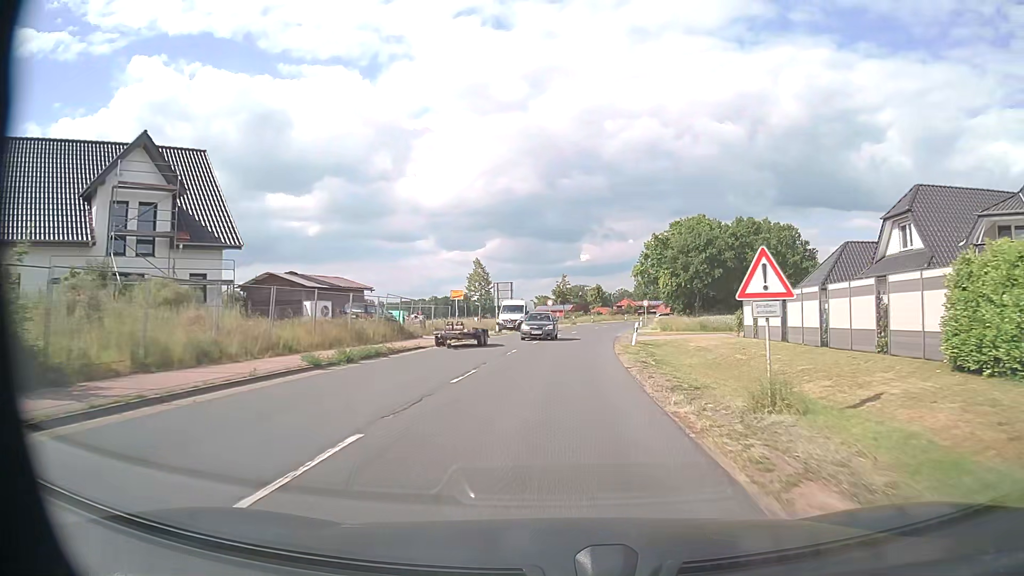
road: secondary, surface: asphalt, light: Day
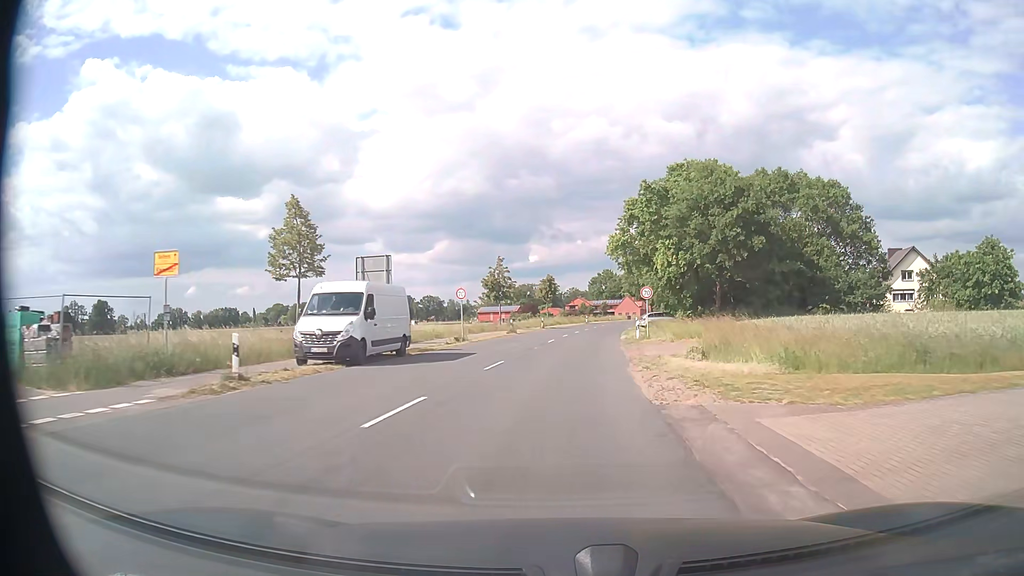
(+1.4, +32.2) m; +4°
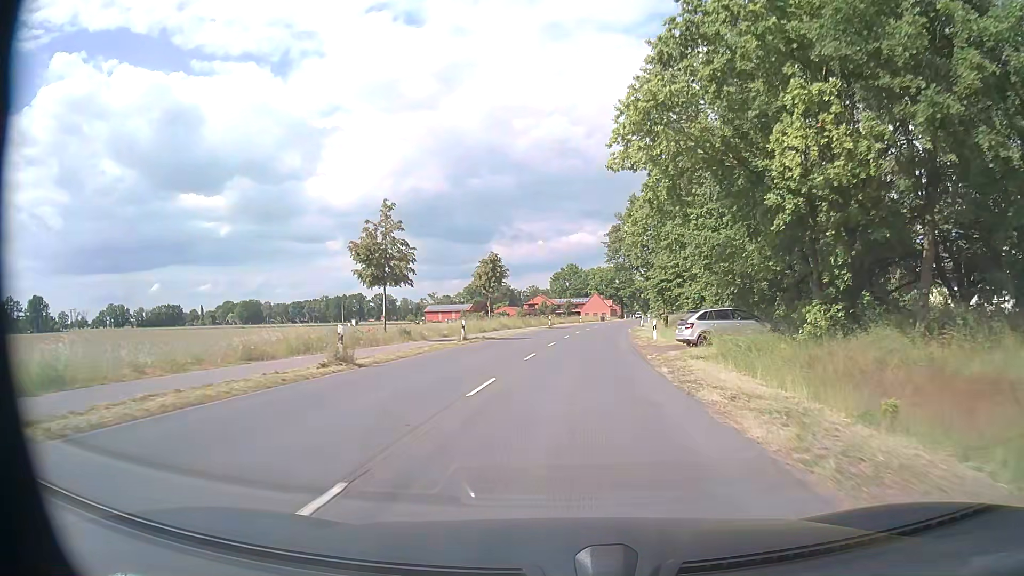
(+1.1, +32.8) m; +4°
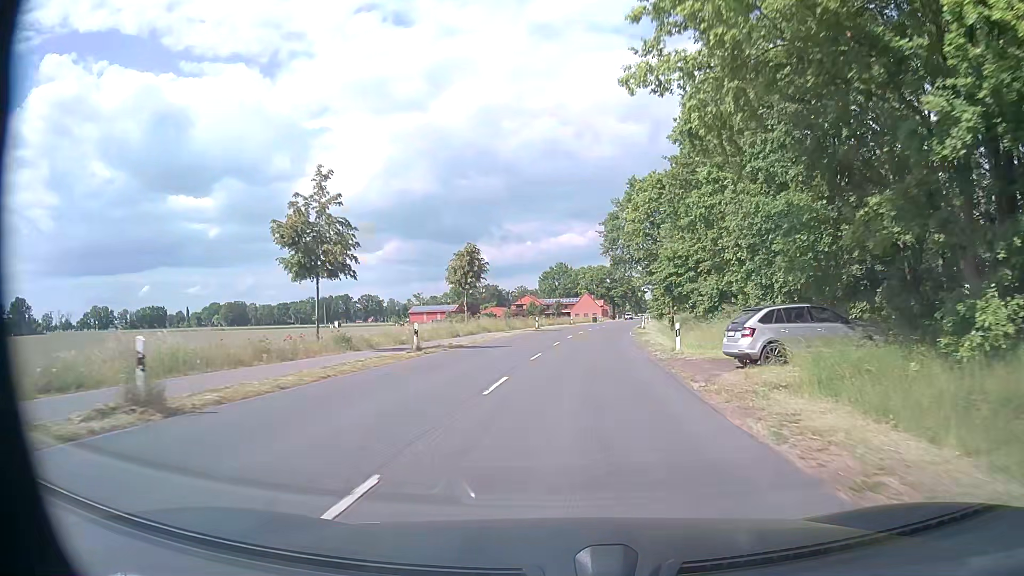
(0.0, +8.7) m; +1°
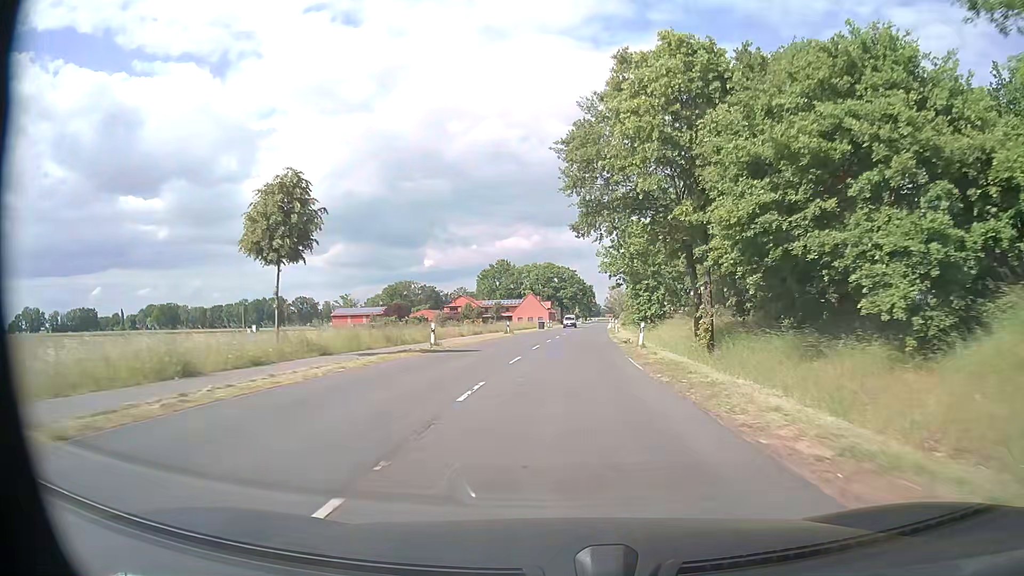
(+1.1, +28.1) m; +5°
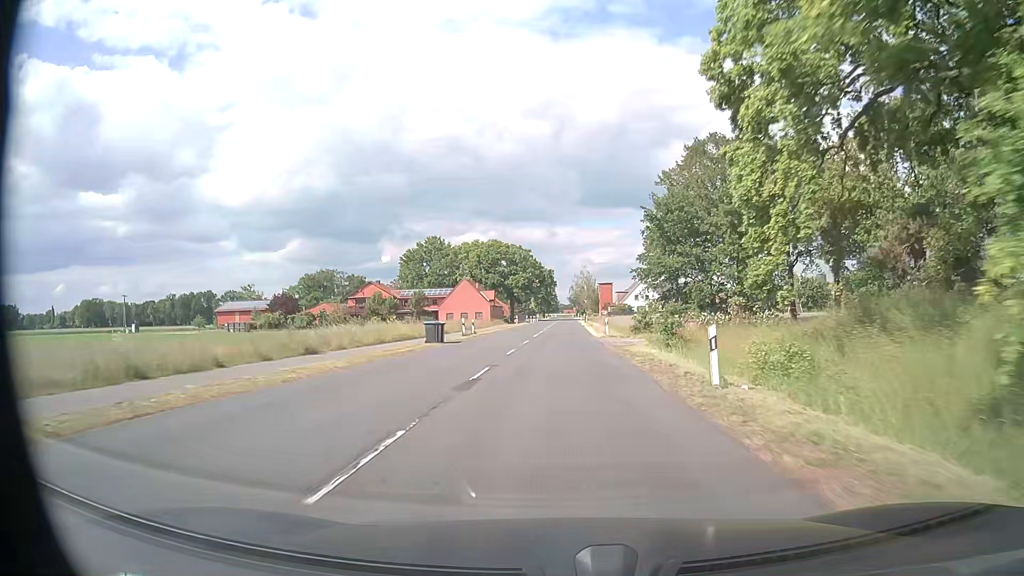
(+1.9, +51.1) m; +4°
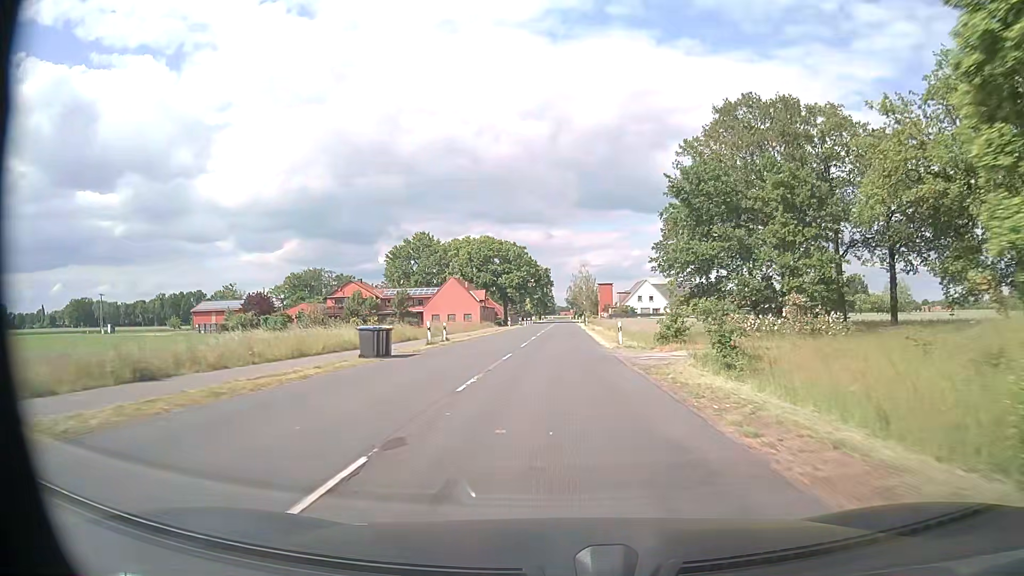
(0.0, +10.5) m; 0°
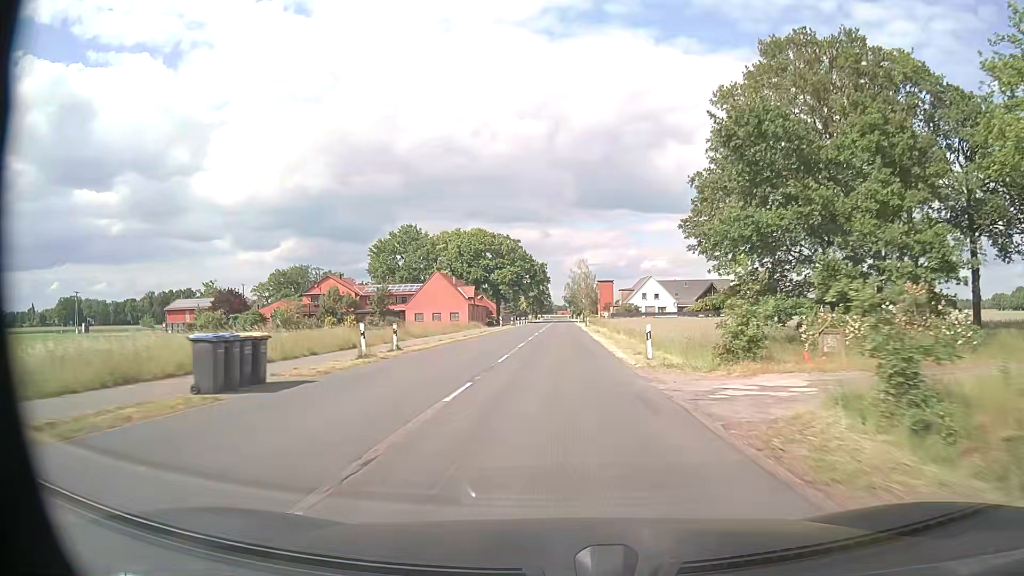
(+0.1, +10.6) m; 0°
(0, +10) (0, +20) (0, +30) (0, +40) (0, +50) (0, +60) (+1, +70) (+1, +80) (+1, +90) (+1, +100) m
